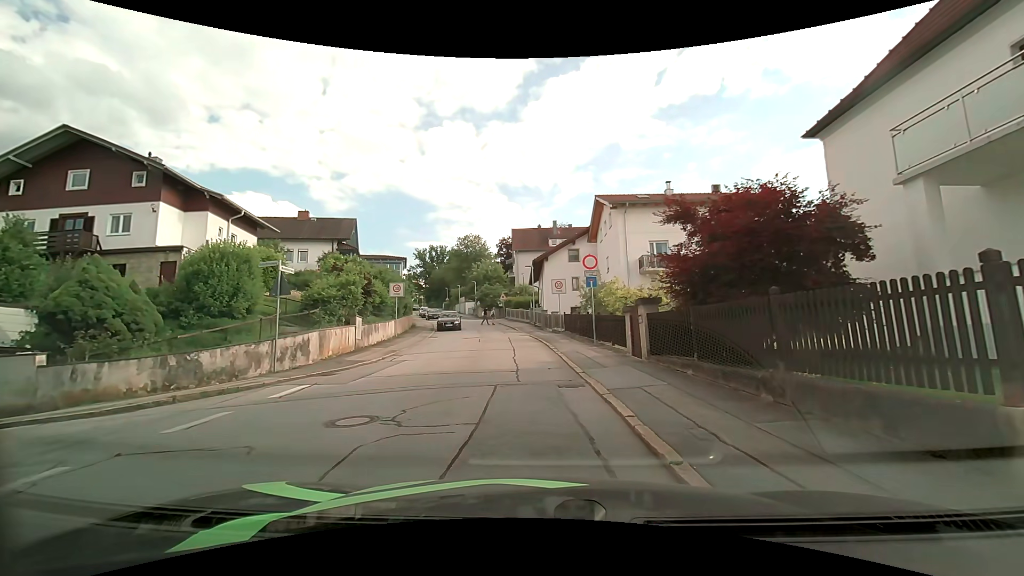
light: Day
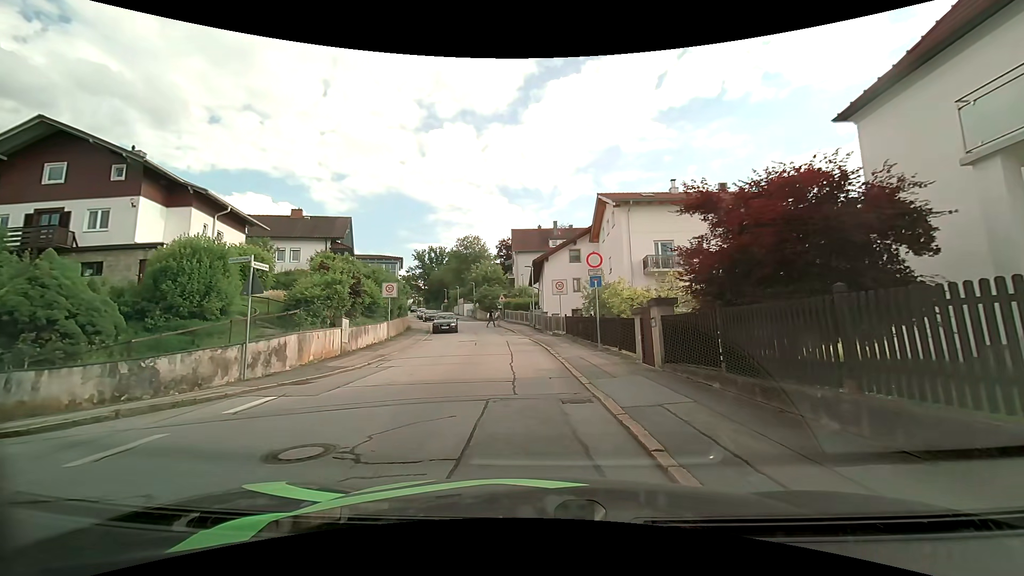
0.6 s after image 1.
(0.0, +1.4) m; +1°
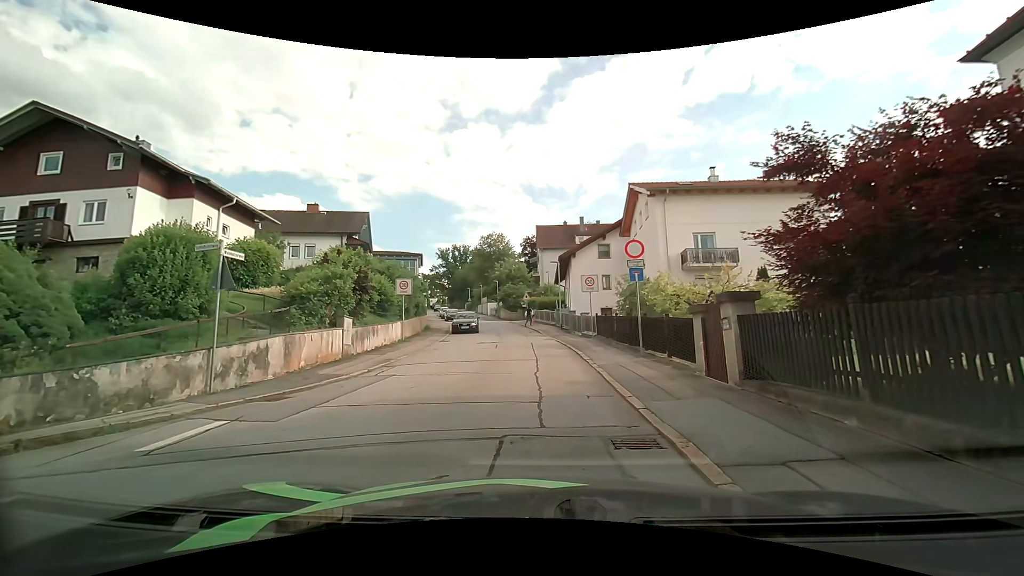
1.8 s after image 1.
(0.0, +2.6) m; -3°
